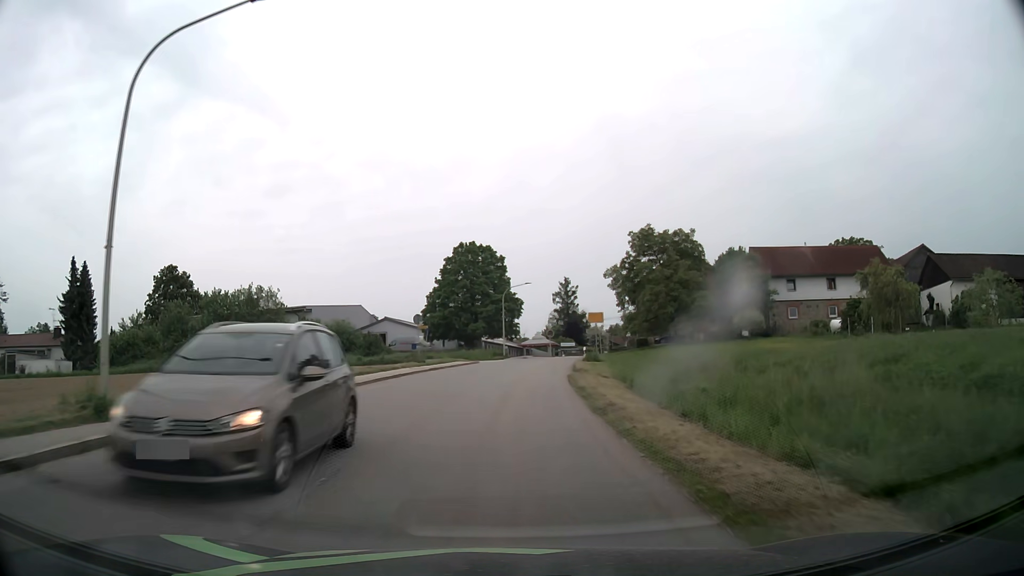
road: tertiary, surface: asphalt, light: Day
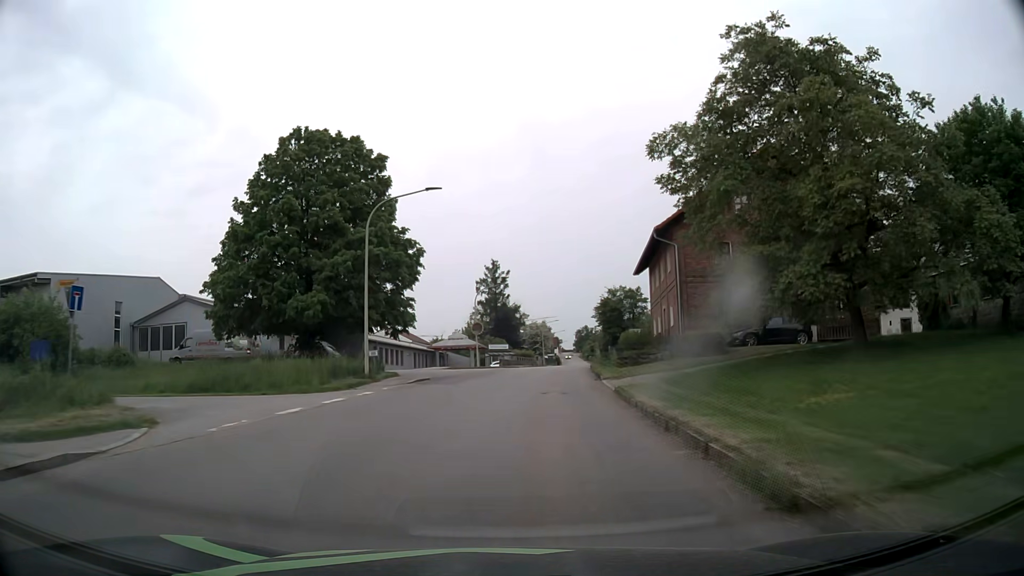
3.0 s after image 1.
(+1.8, +41.3) m; +7°
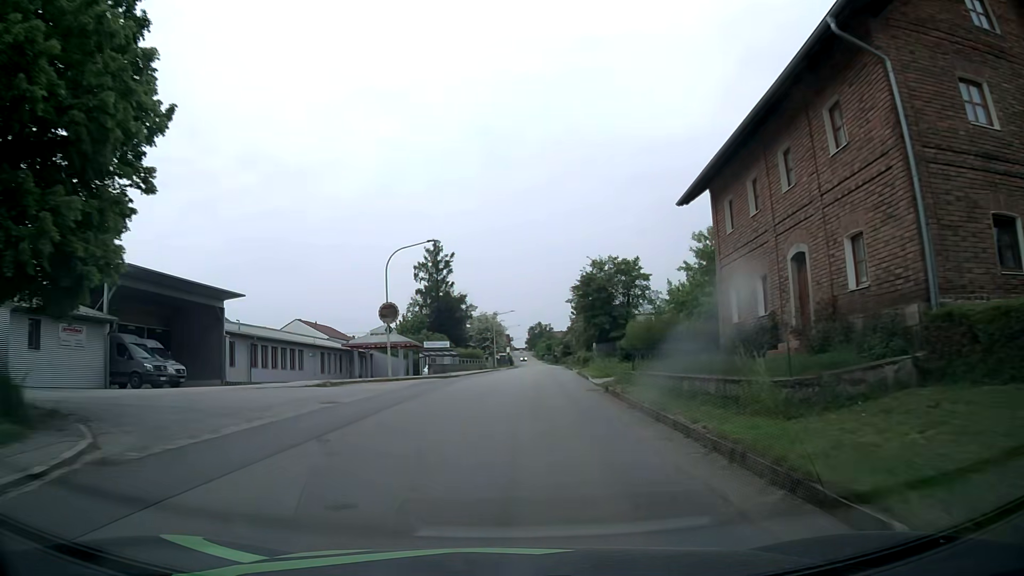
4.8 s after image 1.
(+0.9, +23.5) m; +4°
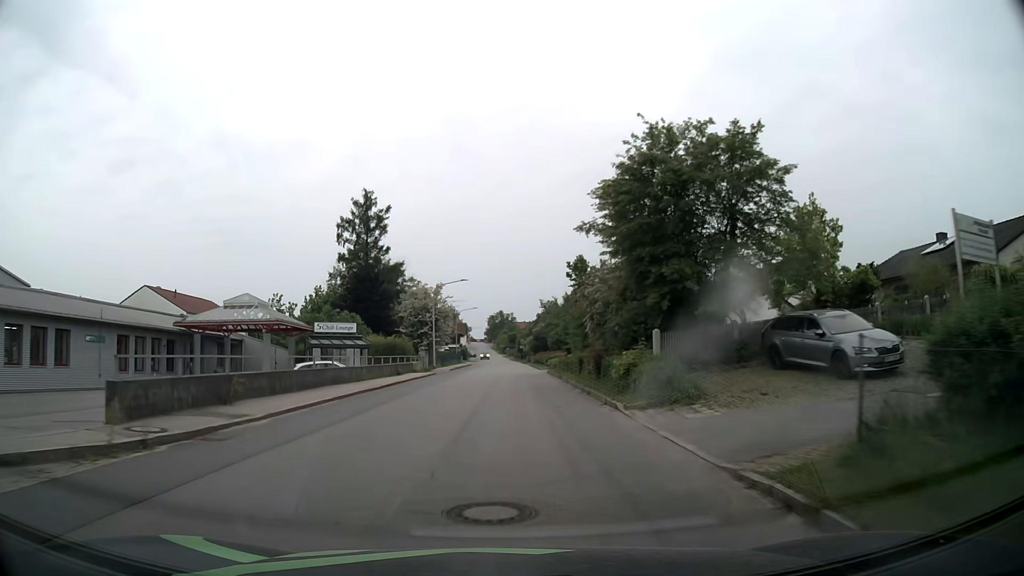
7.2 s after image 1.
(+1.2, +30.7) m; +4°
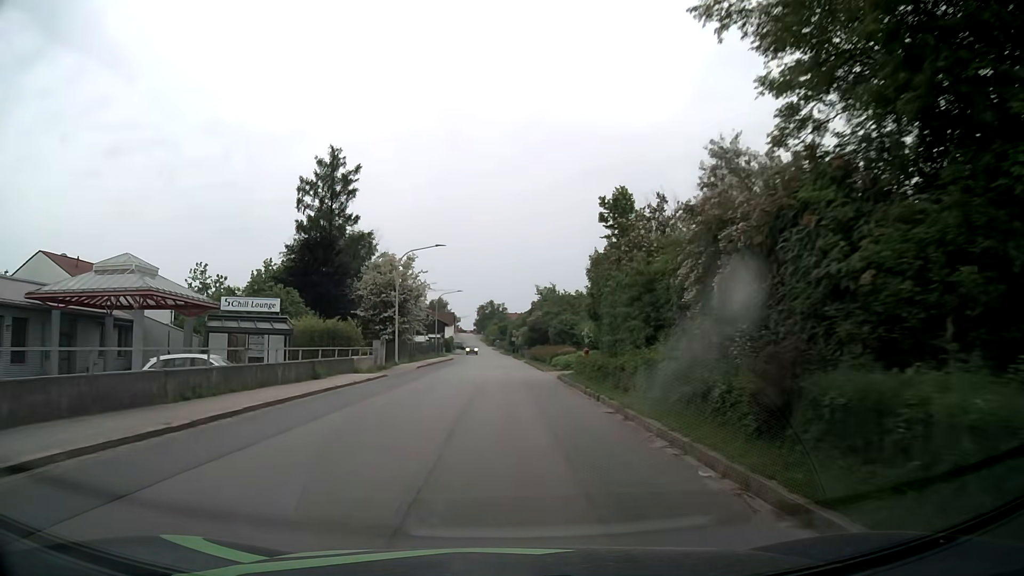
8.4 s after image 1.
(+0.1, +14.9) m; +1°
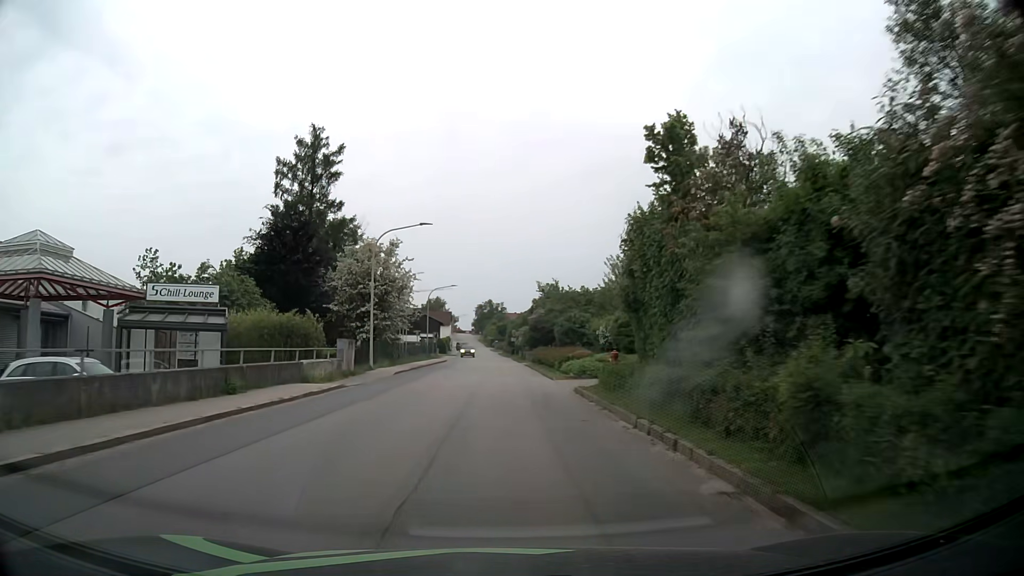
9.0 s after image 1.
(0.0, +7.4) m; +1°
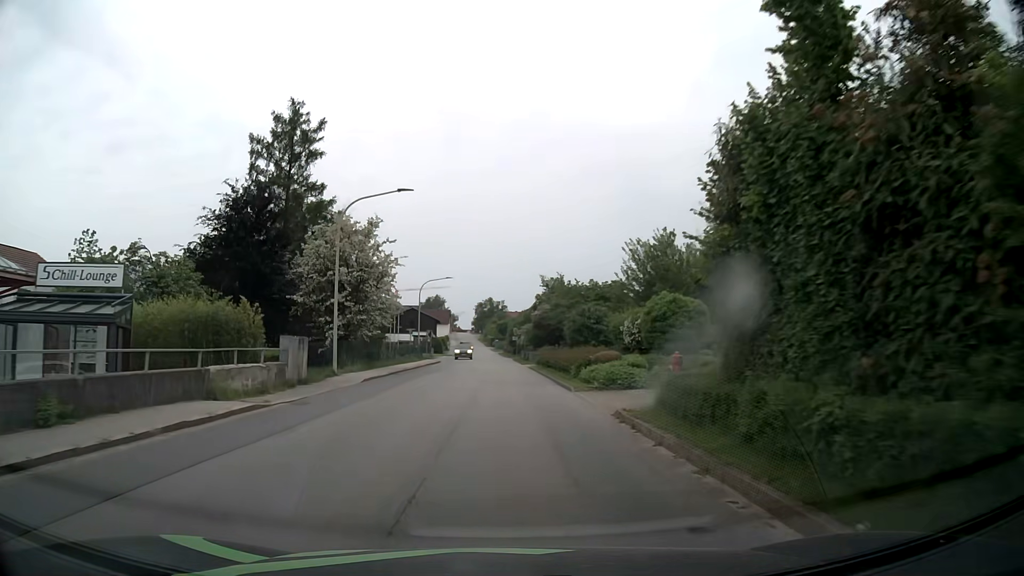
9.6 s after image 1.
(-0.1, +7.3) m; 0°
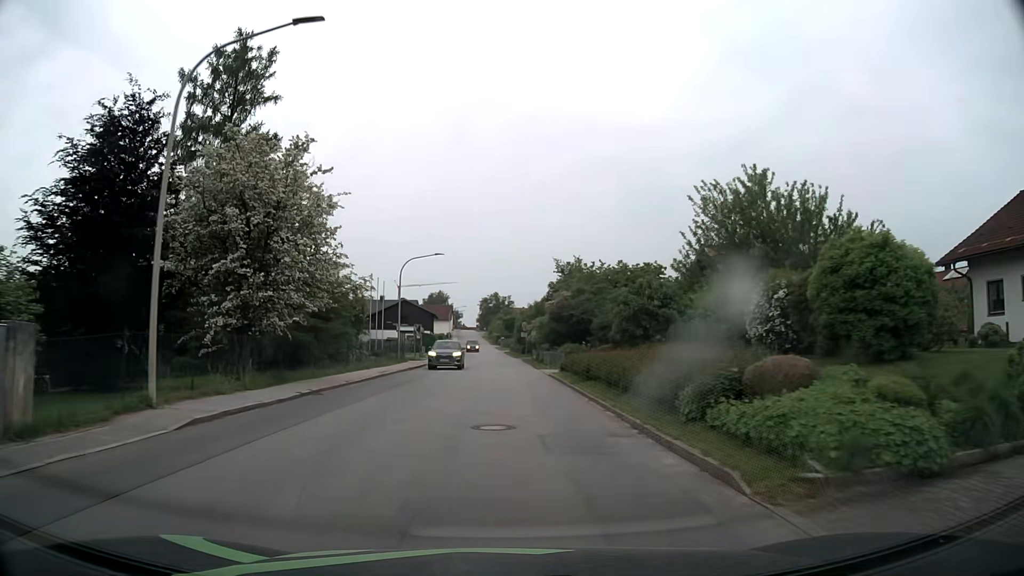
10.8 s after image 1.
(-0.2, +14.6) m; -1°
(0, +10) (0, +20) (0, +30) (0, +40) (-1, +50) (-1, +60) (-1, +70) (-2, +80) (-2, +90) (-3, +100) m
